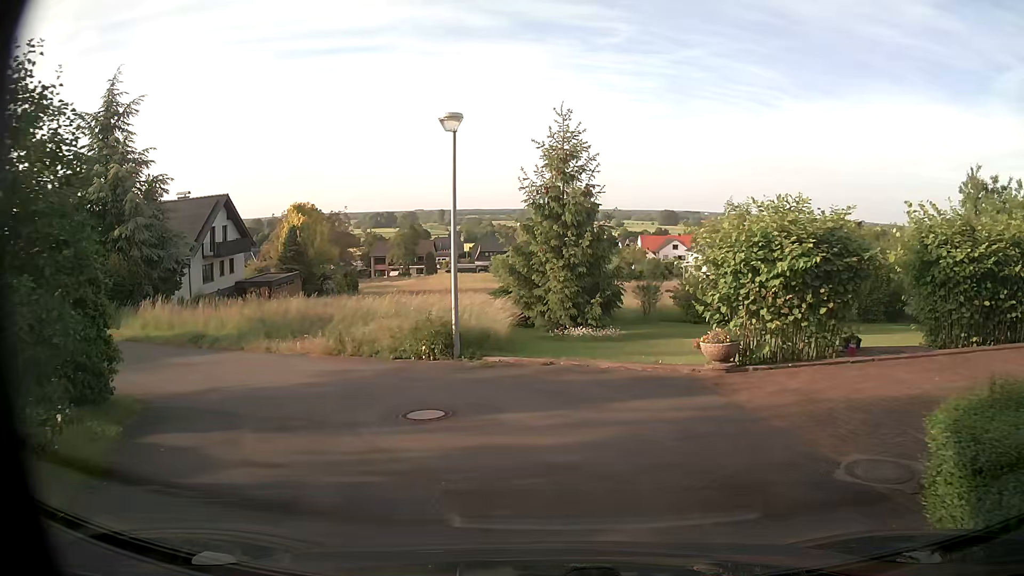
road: residential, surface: asphalt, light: Day
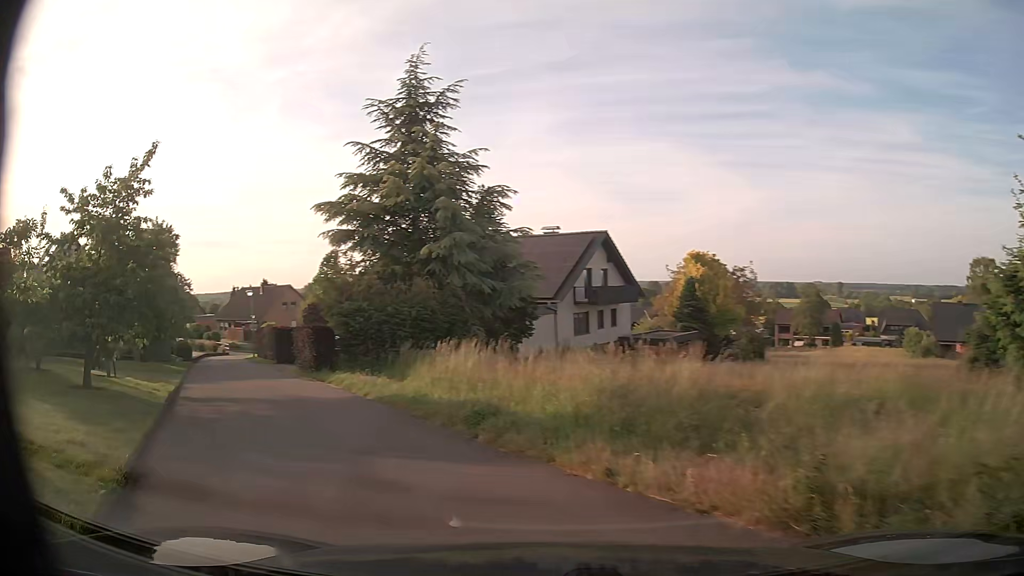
(-2.2, +9.3) m; -33°
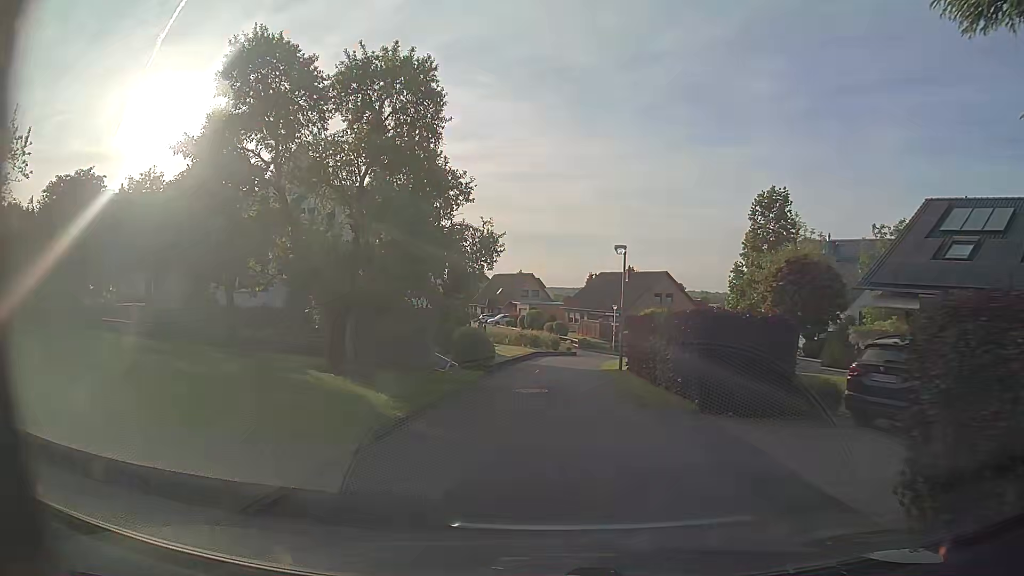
(-8.9, +20.0) m; -31°
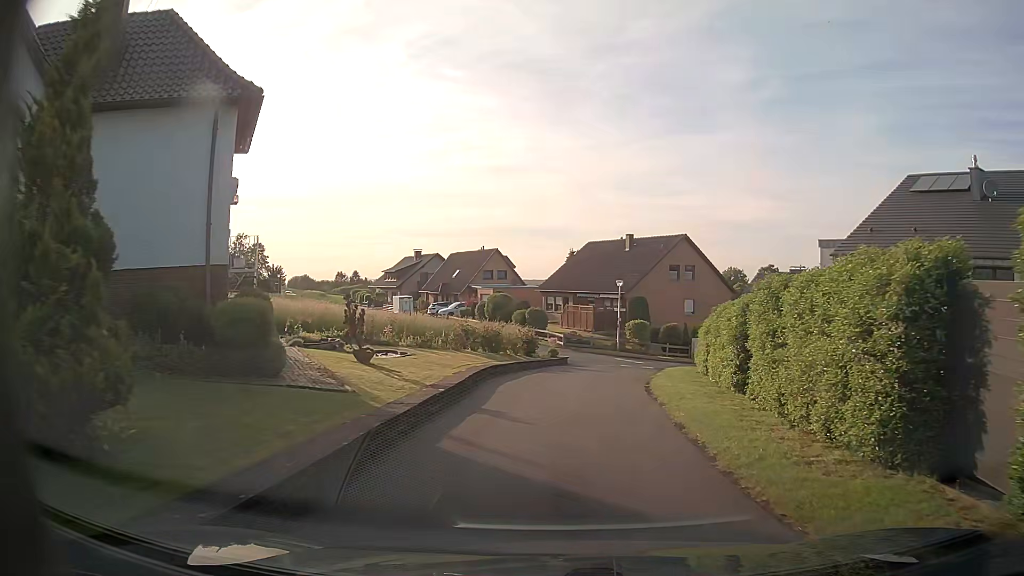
(+0.2, +22.7) m; +3°
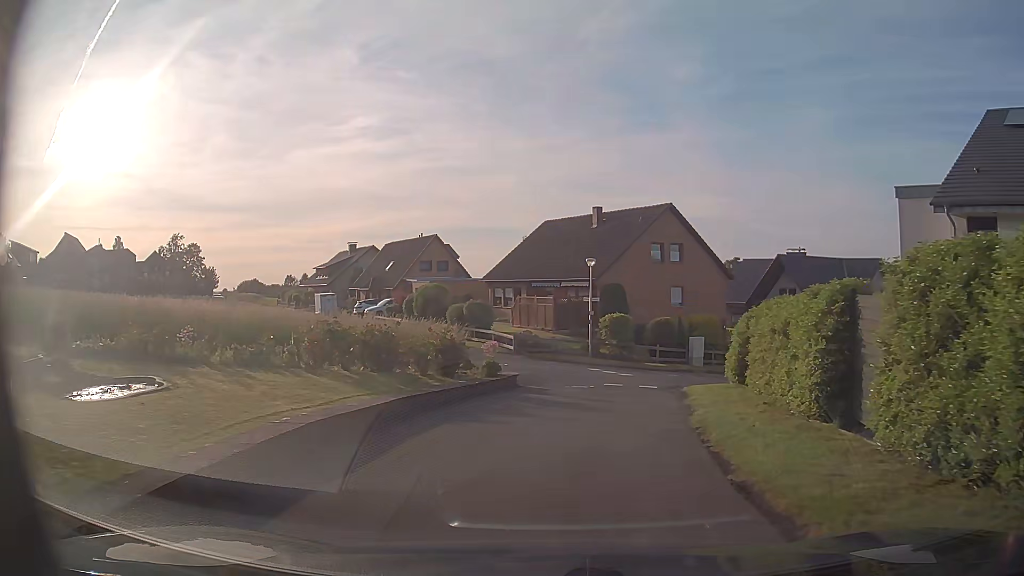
(+0.4, +12.2) m; +3°
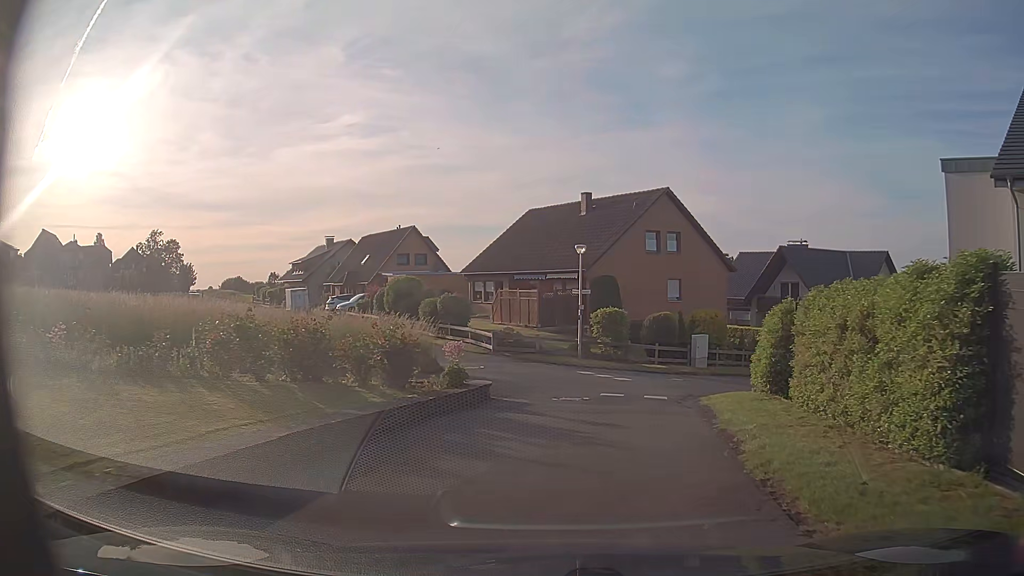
(+0.1, +3.9) m; +2°
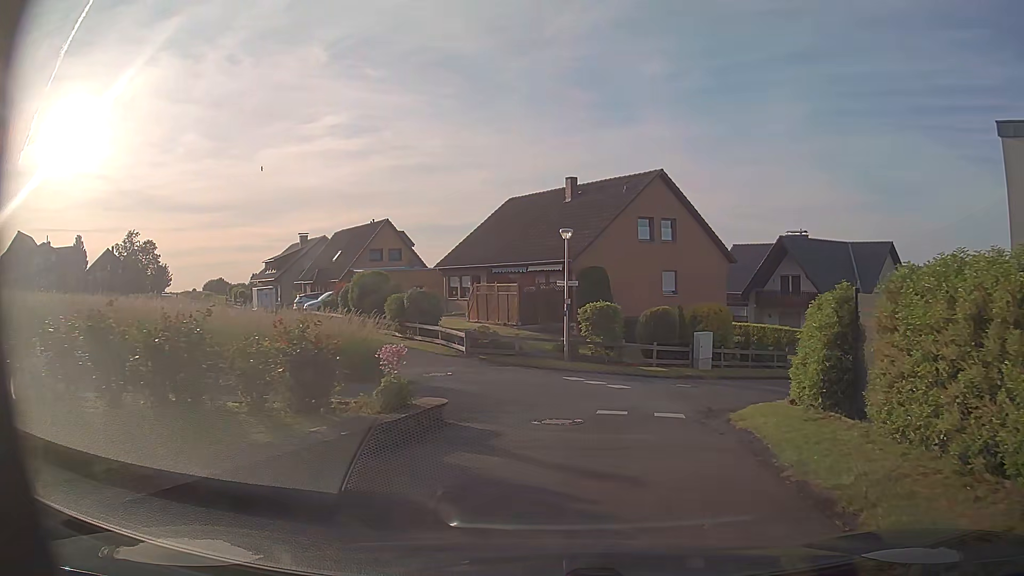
(0.0, +3.8) m; +1°
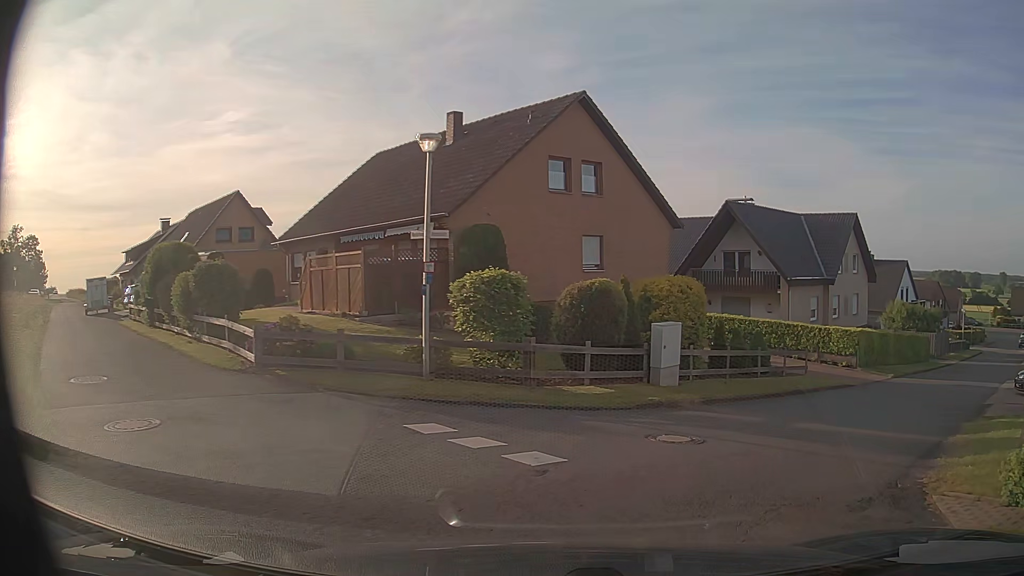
(+0.6, +10.8) m; +8°
(+3, +9) (+9, +17) (+16, +24) (+23, +31) (+31, +38) (+38, +45) (+45, +52) (+51, +60) (+58, +67) (+65, +75) m
